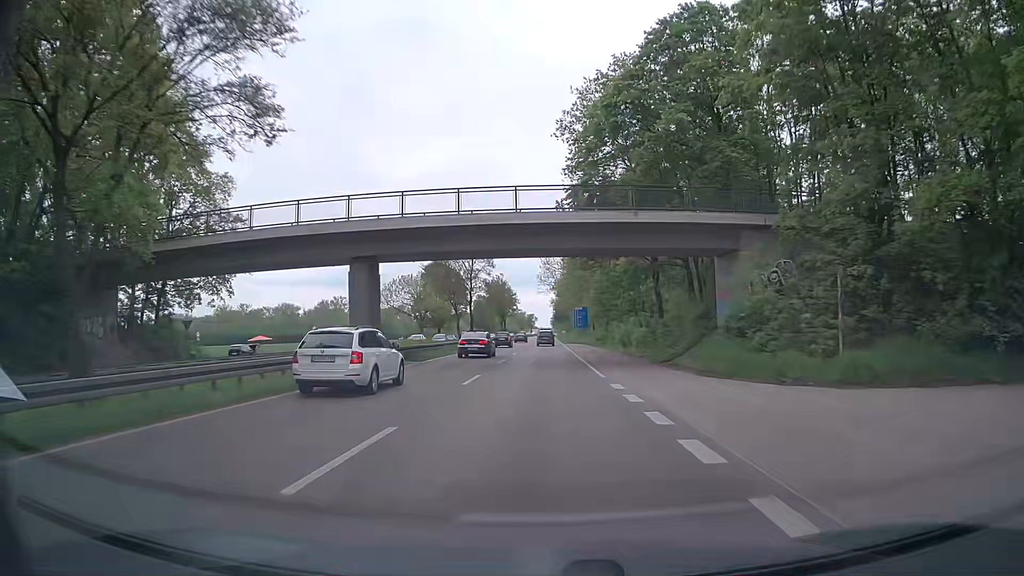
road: primary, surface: asphalt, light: Day
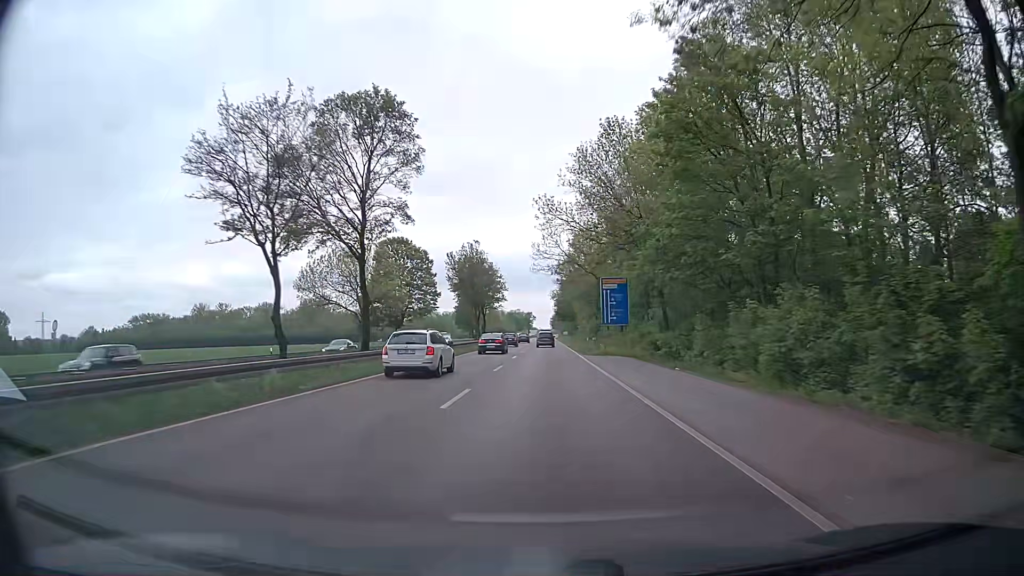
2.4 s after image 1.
(-0.1, +41.6) m; 0°
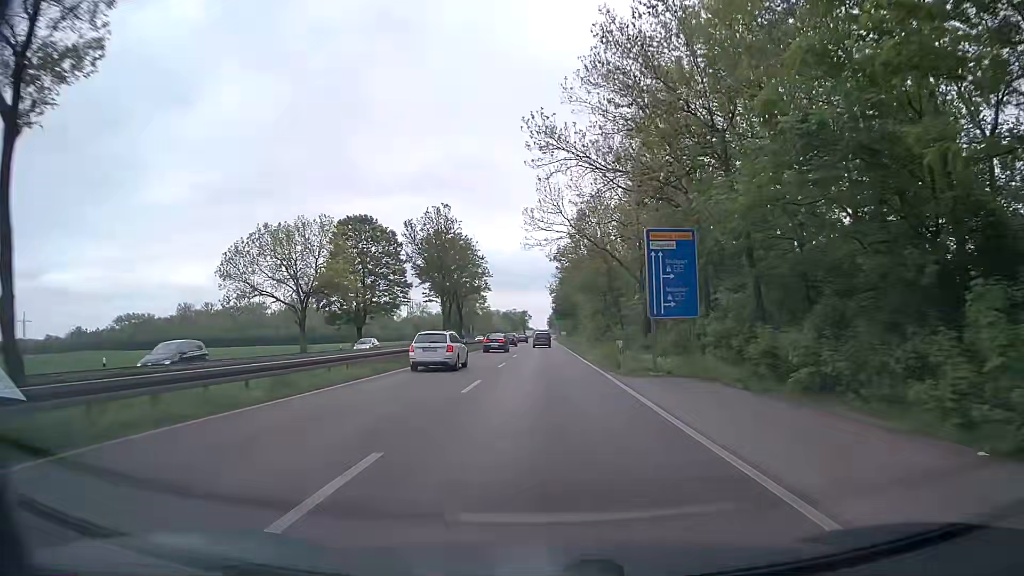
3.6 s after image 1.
(0.0, +20.9) m; 0°
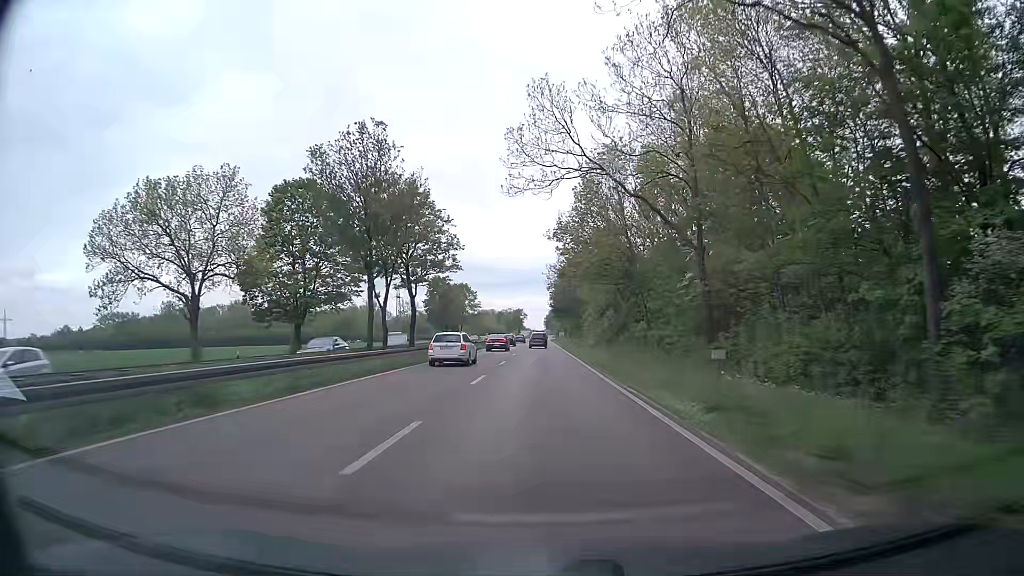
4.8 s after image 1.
(+0.1, +21.3) m; +1°
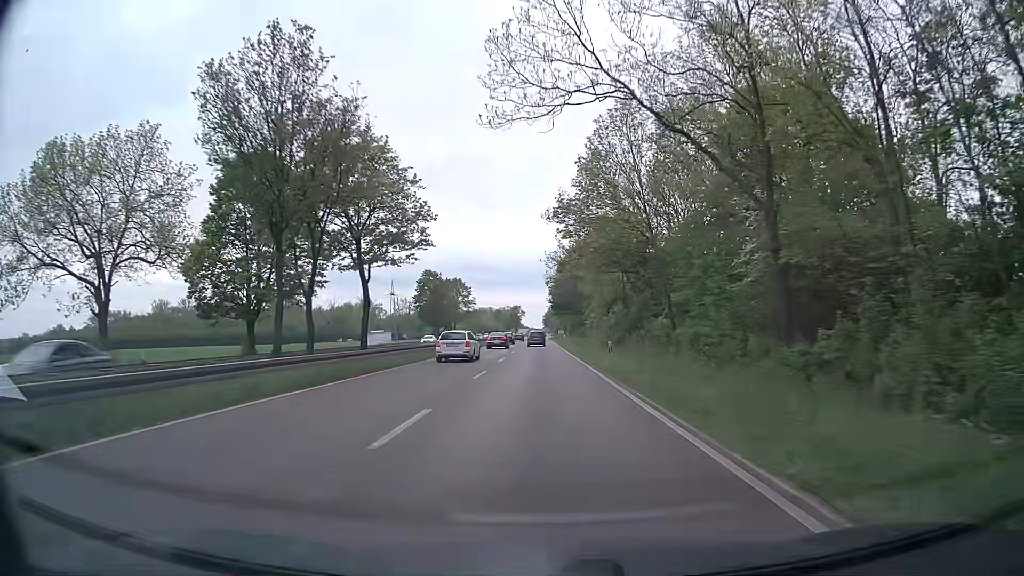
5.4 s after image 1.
(0.0, +10.8) m; 0°
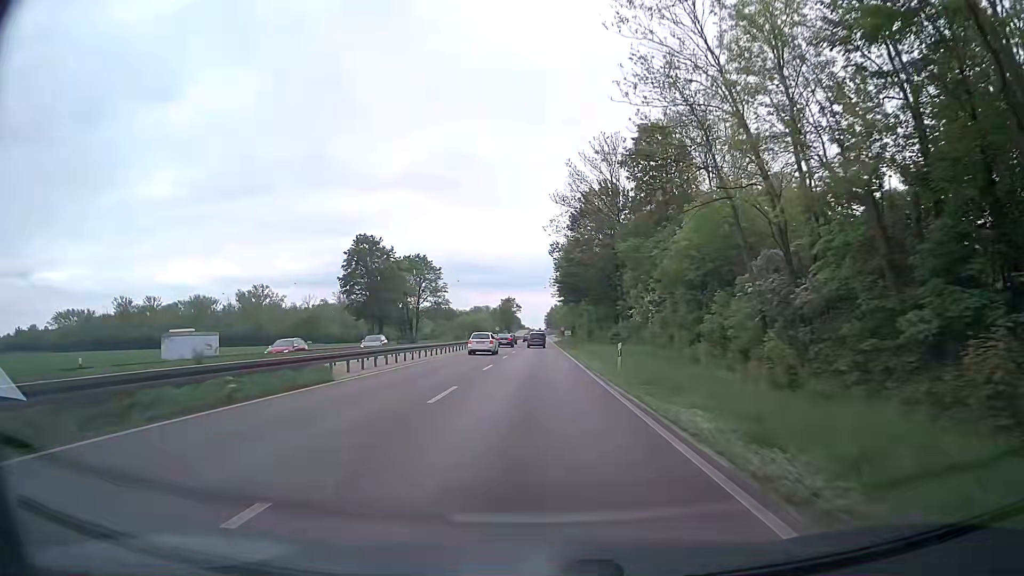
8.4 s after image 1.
(-0.2, +55.1) m; 0°
(0, +10) (0, +20) (0, +30) (0, +40) (0, +50) (0, +60) (0, +70) (0, +80) (0, +90) (0, +100) m
